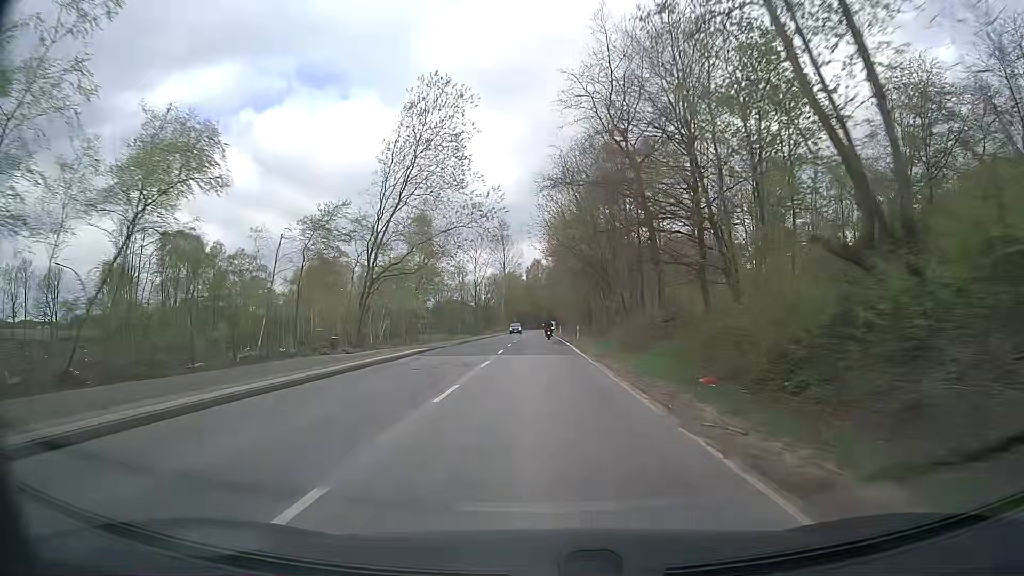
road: secondary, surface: asphalt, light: Day
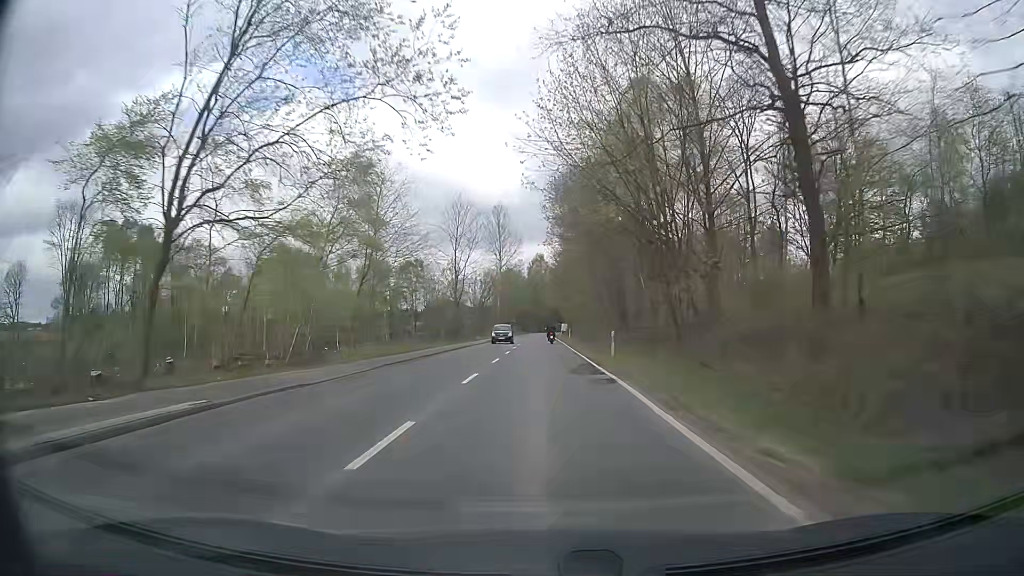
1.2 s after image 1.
(-0.1, +23.1) m; -1°
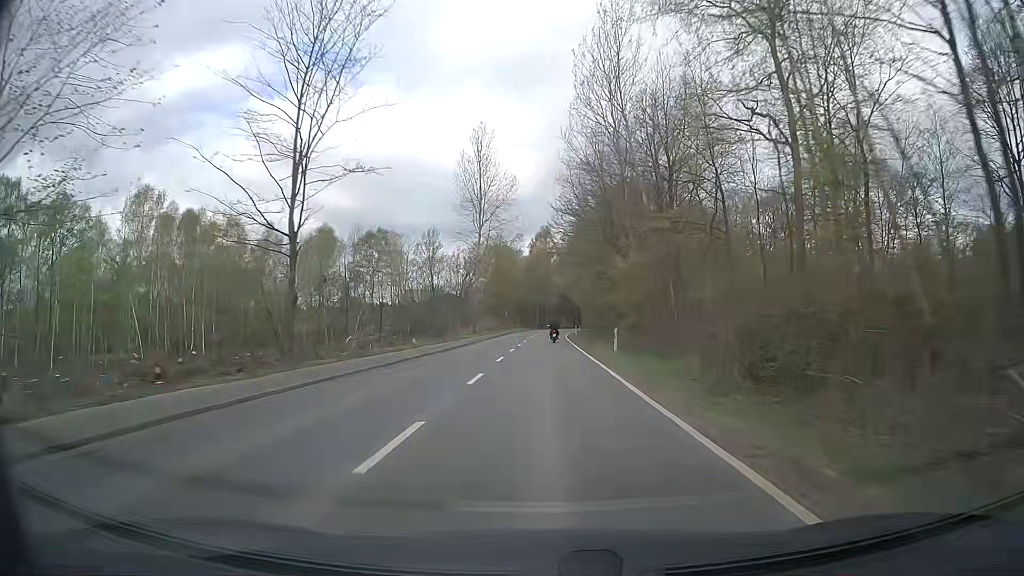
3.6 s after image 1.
(0.0, +44.9) m; 0°
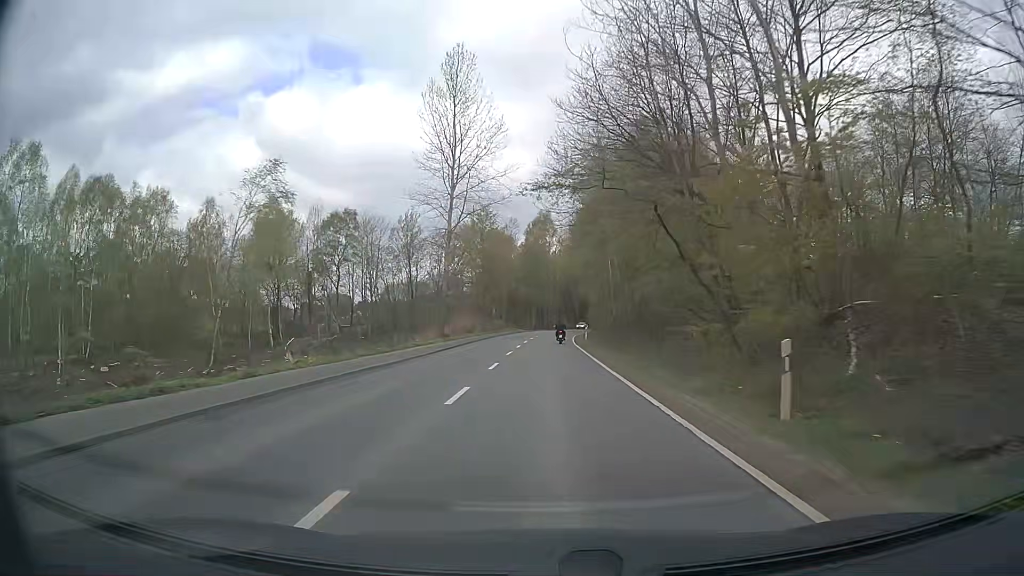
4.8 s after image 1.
(0.0, +21.7) m; 0°
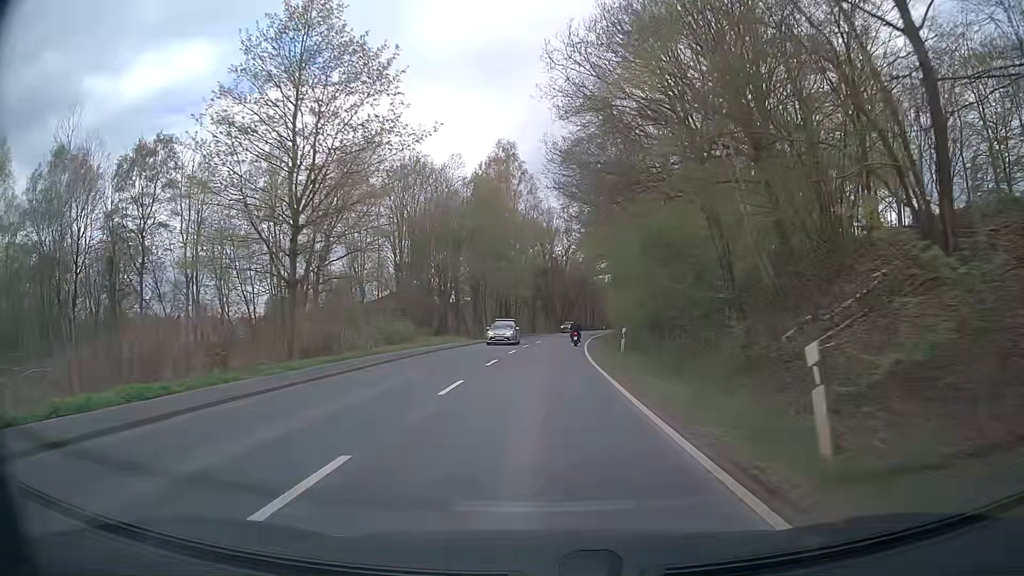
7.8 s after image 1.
(+0.8, +52.3) m; +2°
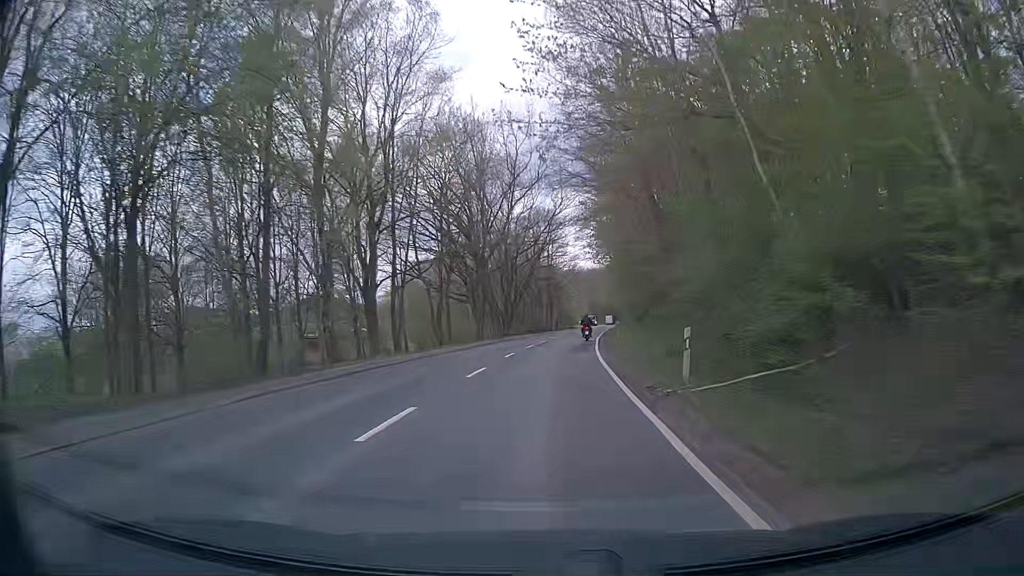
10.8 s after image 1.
(+1.8, +50.8) m; +4°
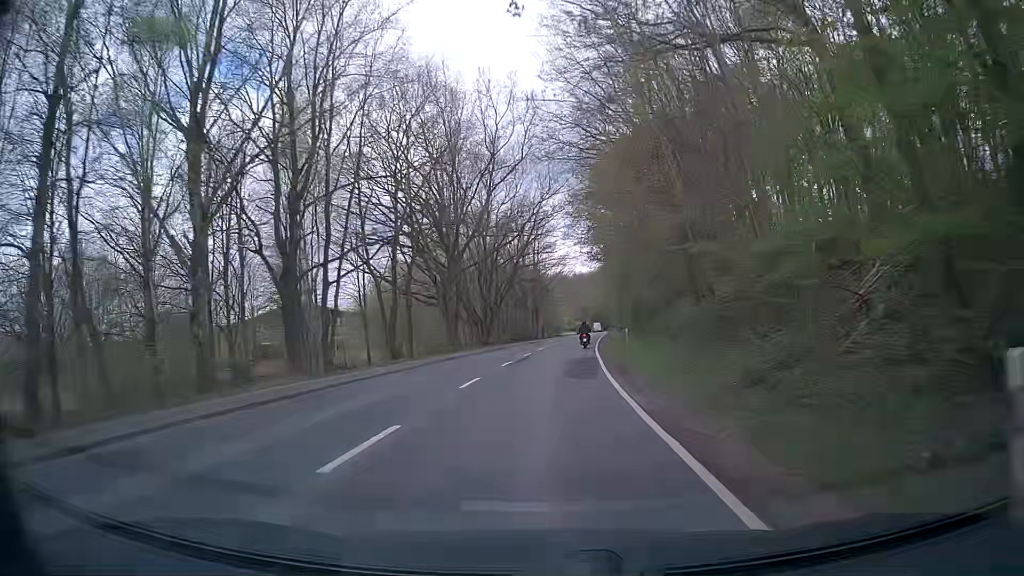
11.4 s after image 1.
(+0.1, +10.2) m; +1°
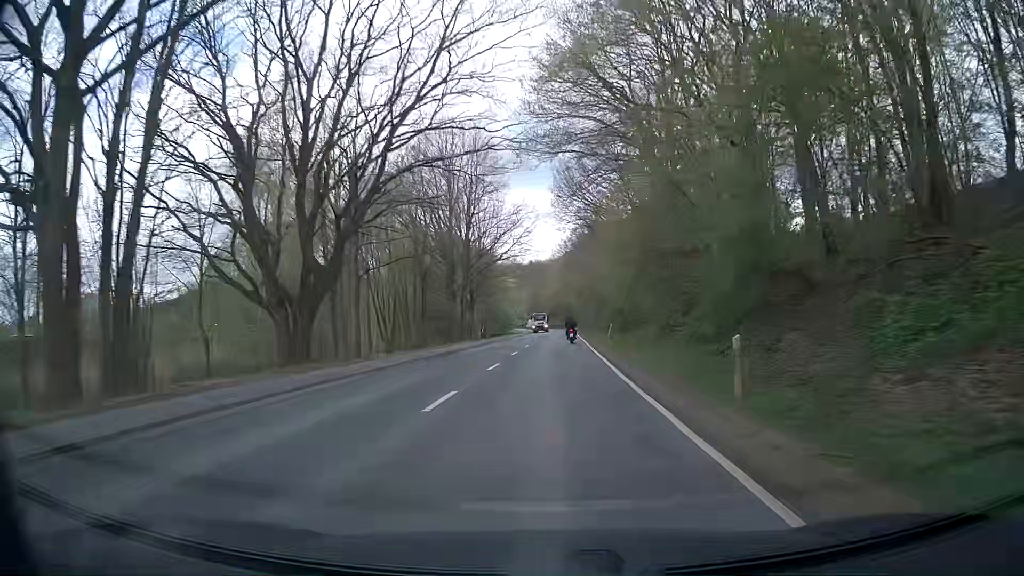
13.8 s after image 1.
(+1.5, +40.8) m; +4°
(0, +10) (0, +20) (0, +30) (+1, +40) (+1, +50) (+2, +60) (+2, +70) (+2, +80) (+3, +90) (+3, +100) m
